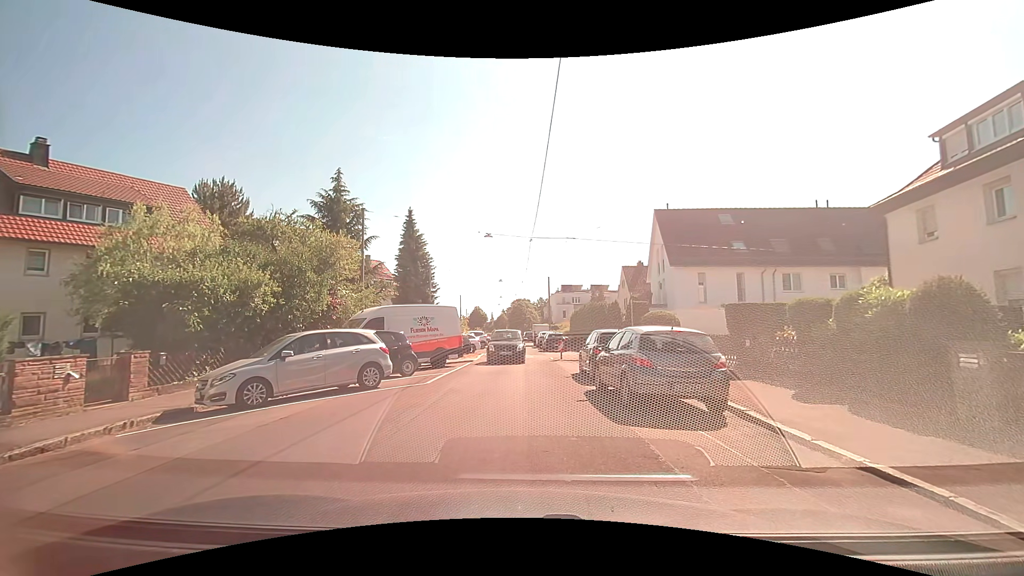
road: residential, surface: asphalt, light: Day
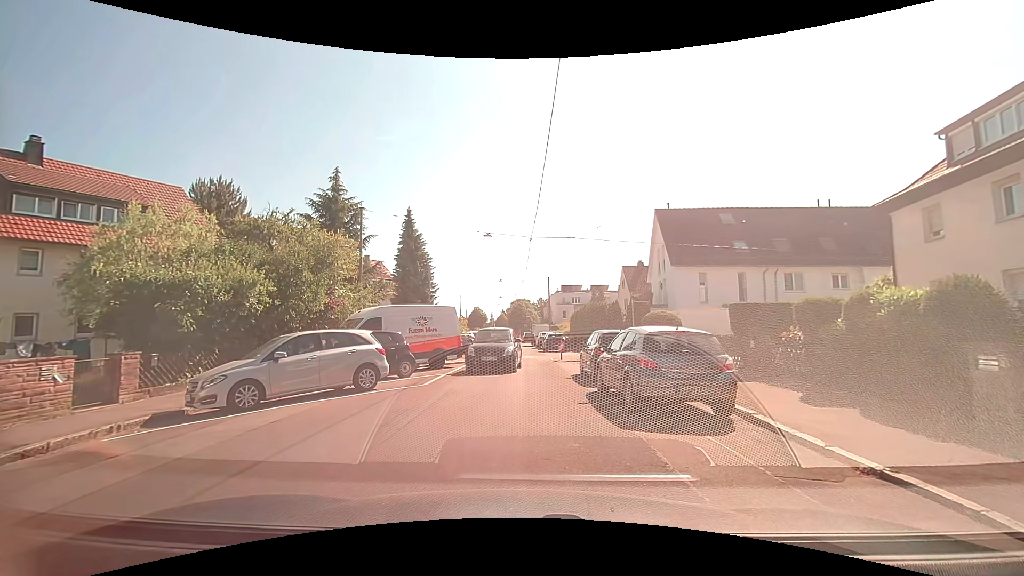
(0.0, +0.3) m; 0°
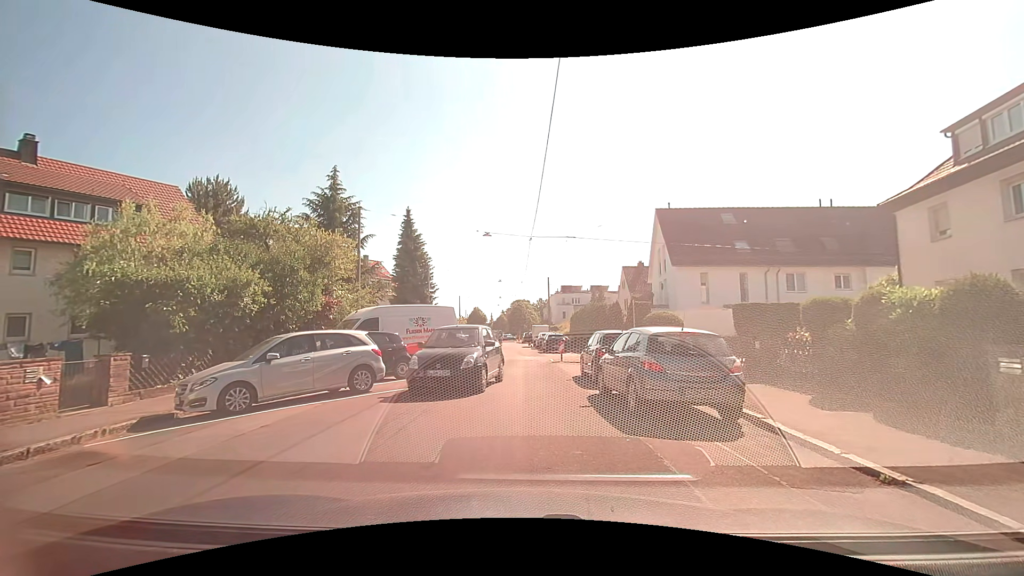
(0.0, +0.3) m; 0°
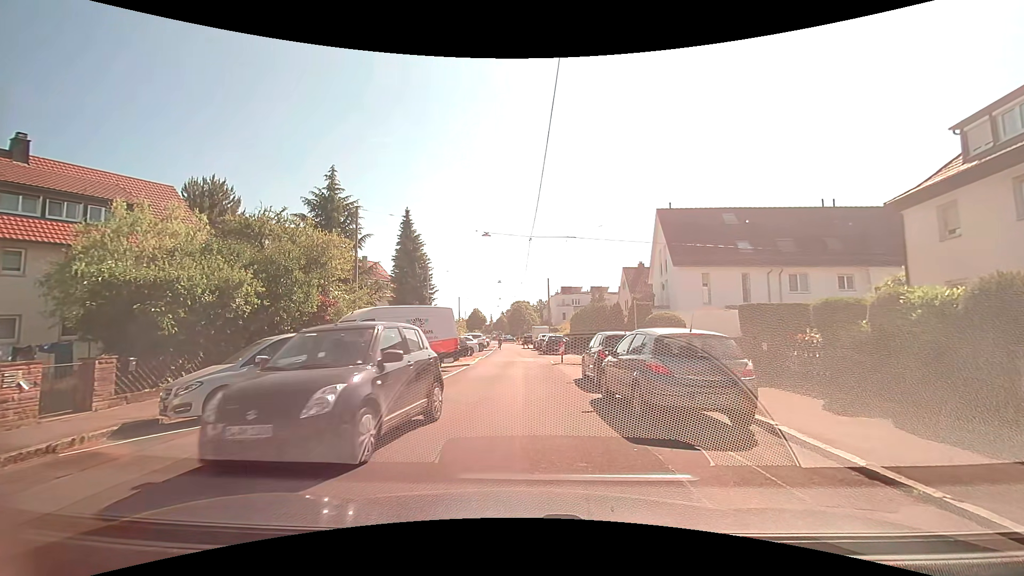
(0.0, +0.4) m; 0°
